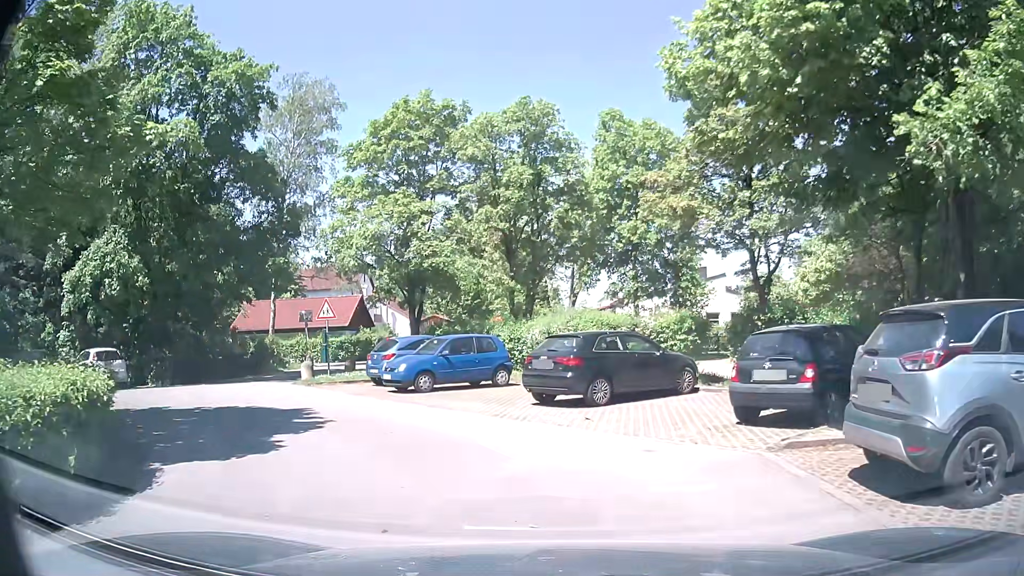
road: residential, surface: asphalt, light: Day
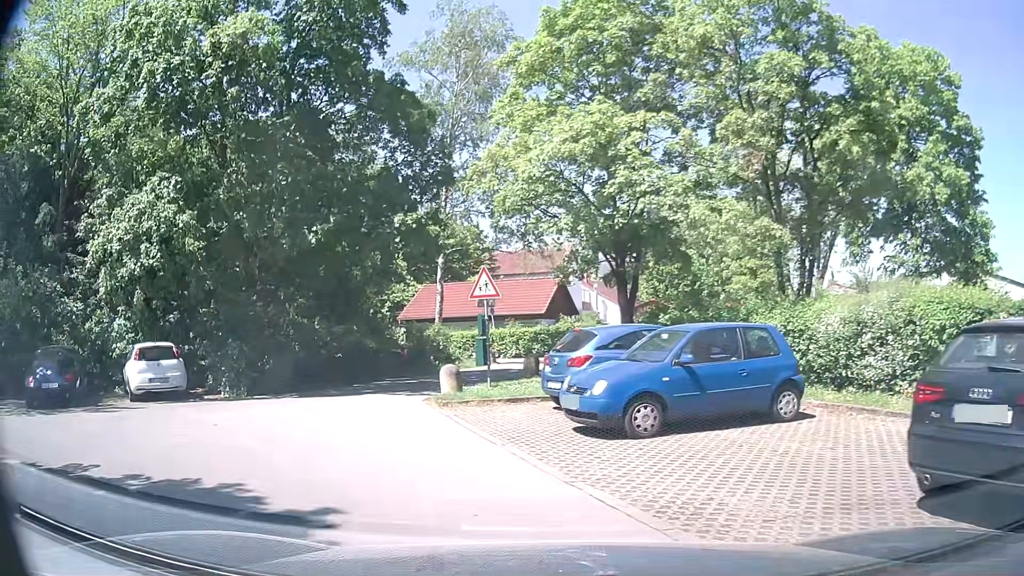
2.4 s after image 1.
(-1.1, +8.7) m; -18°
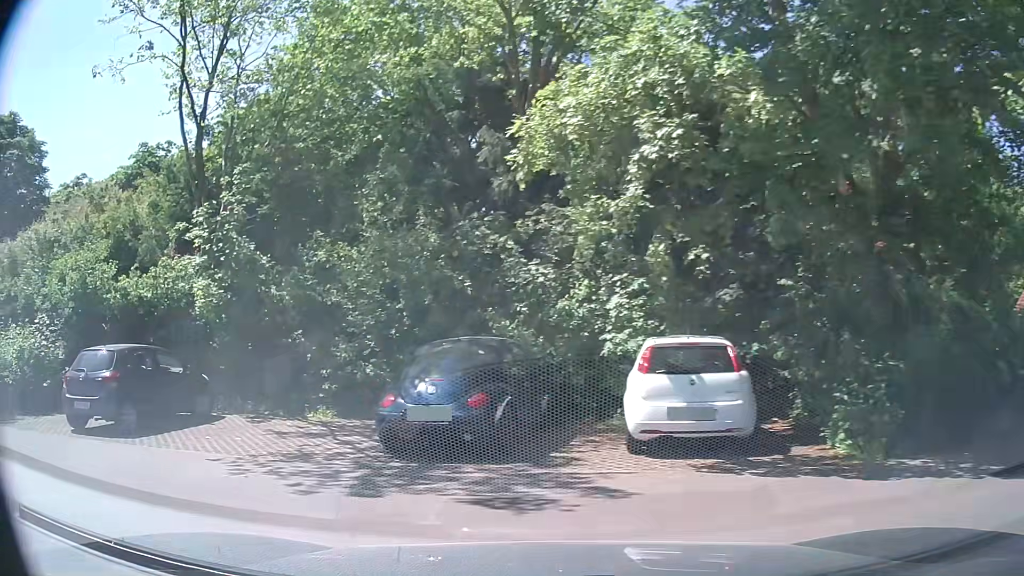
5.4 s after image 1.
(-3.2, +8.6) m; -47°
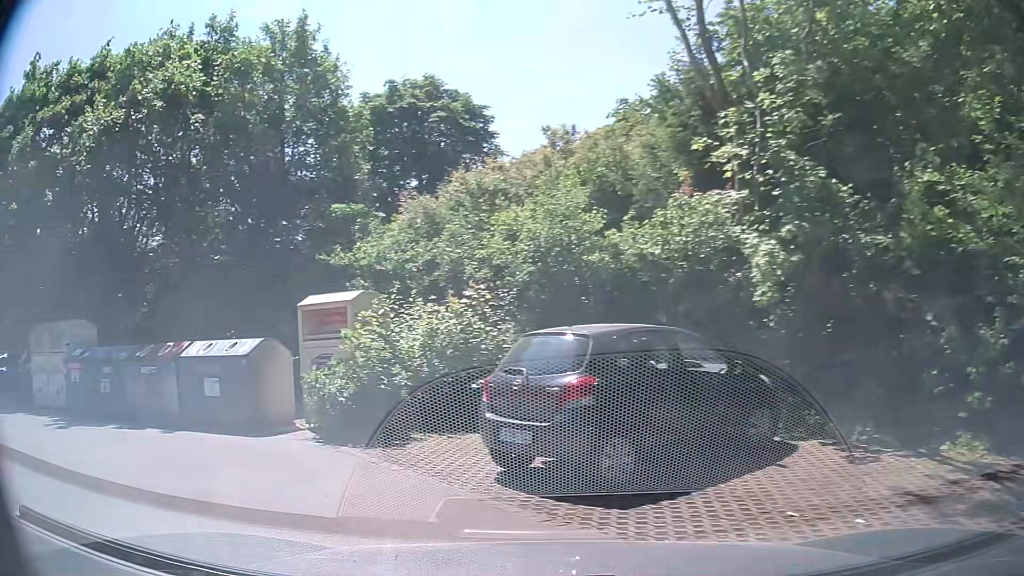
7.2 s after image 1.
(-2.1, +5.6) m; -43°
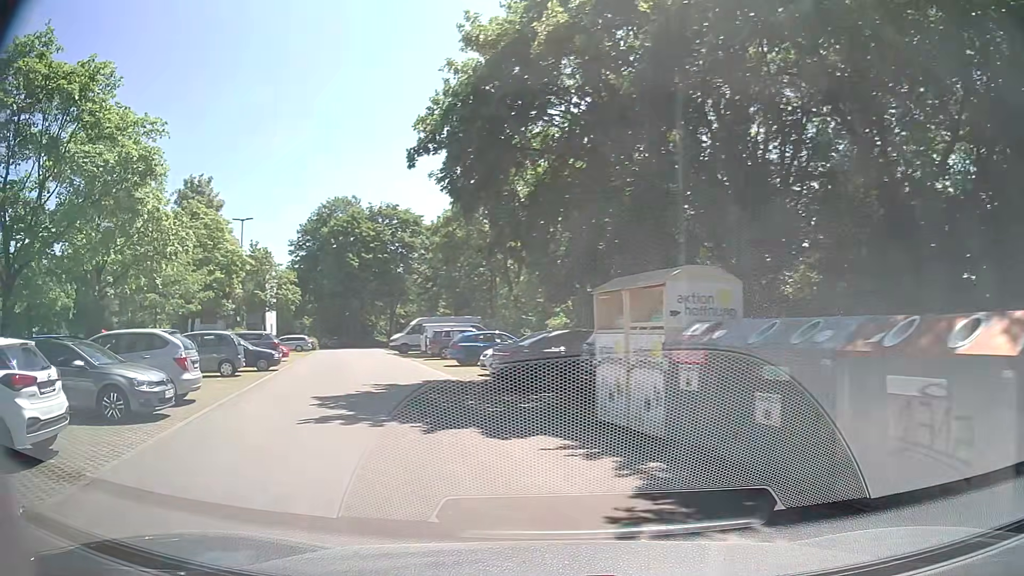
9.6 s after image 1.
(-4.3, +7.7) m; -56°
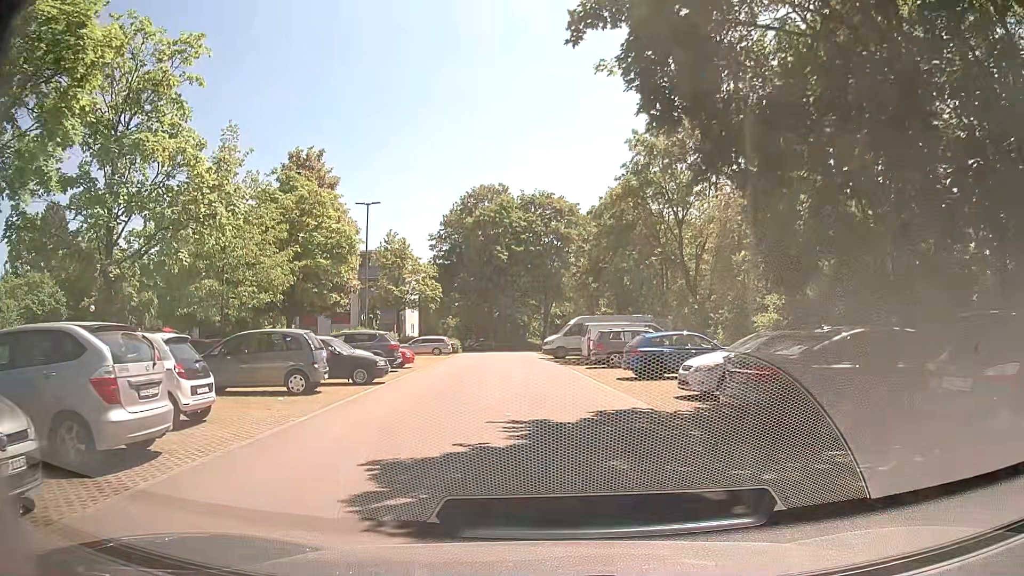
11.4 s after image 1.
(-1.3, +7.8) m; -13°
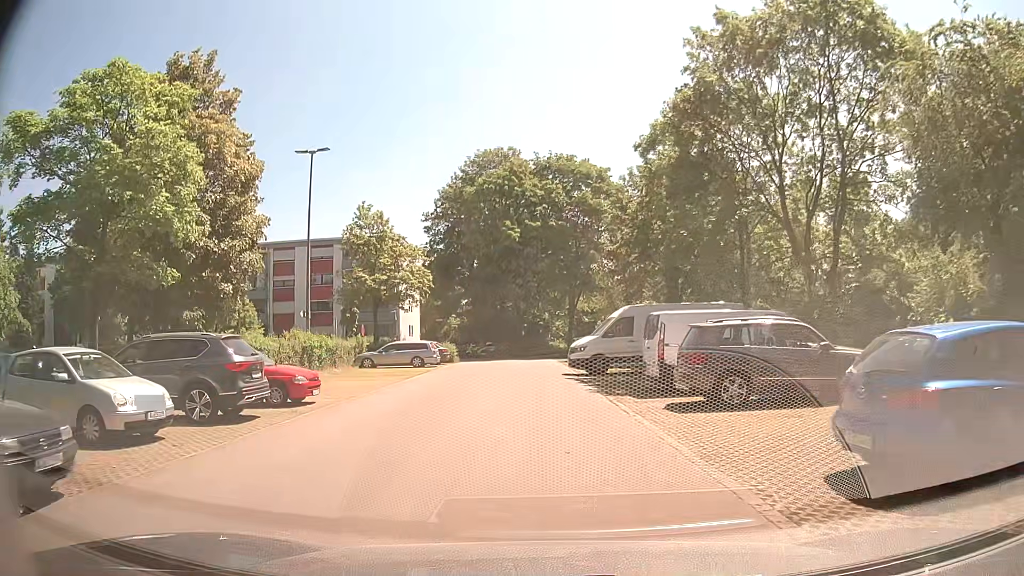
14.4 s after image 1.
(-0.5, +15.8) m; -3°
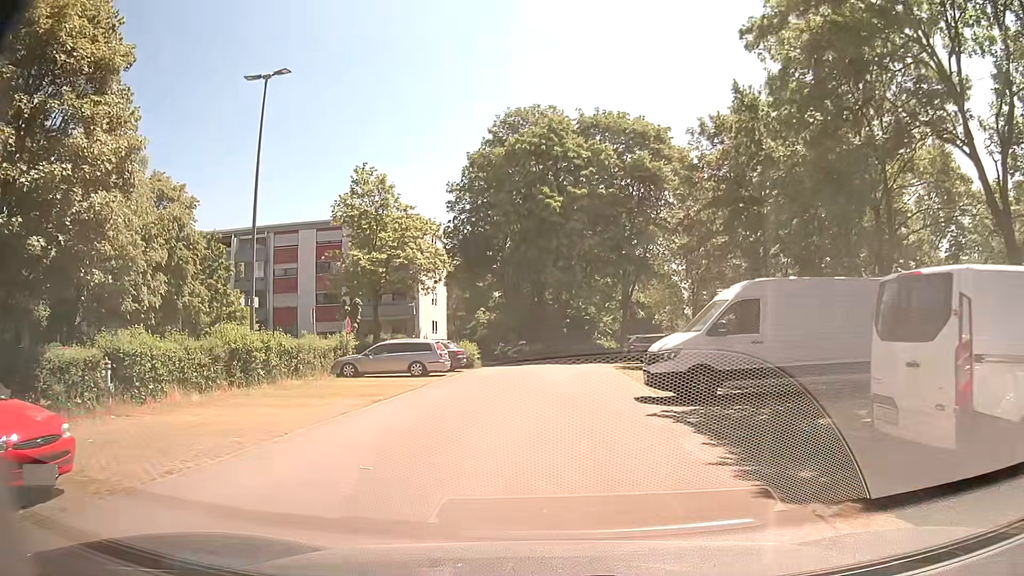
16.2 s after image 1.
(-0.2, +10.7) m; -4°
